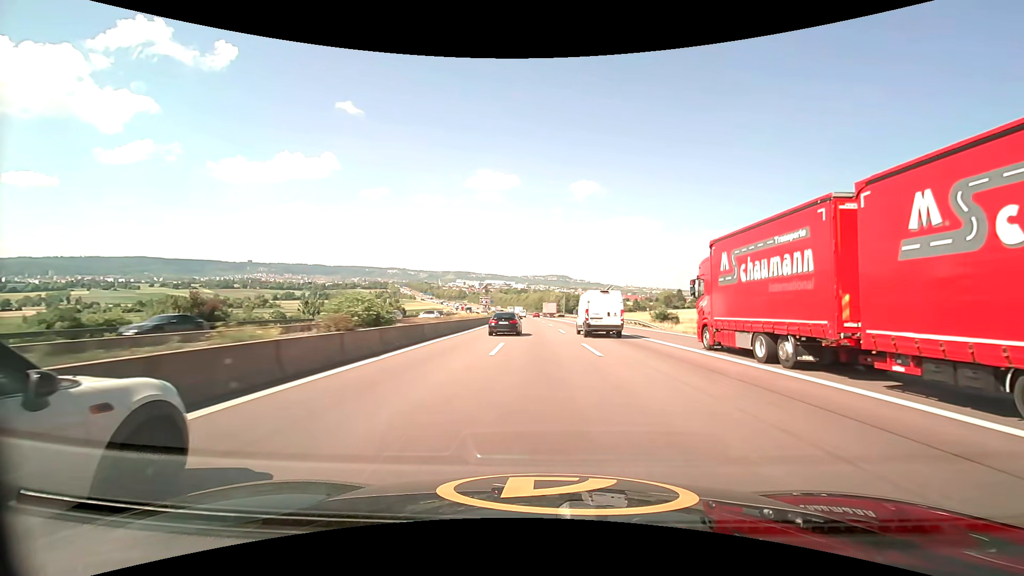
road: motorway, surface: asphalt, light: Day
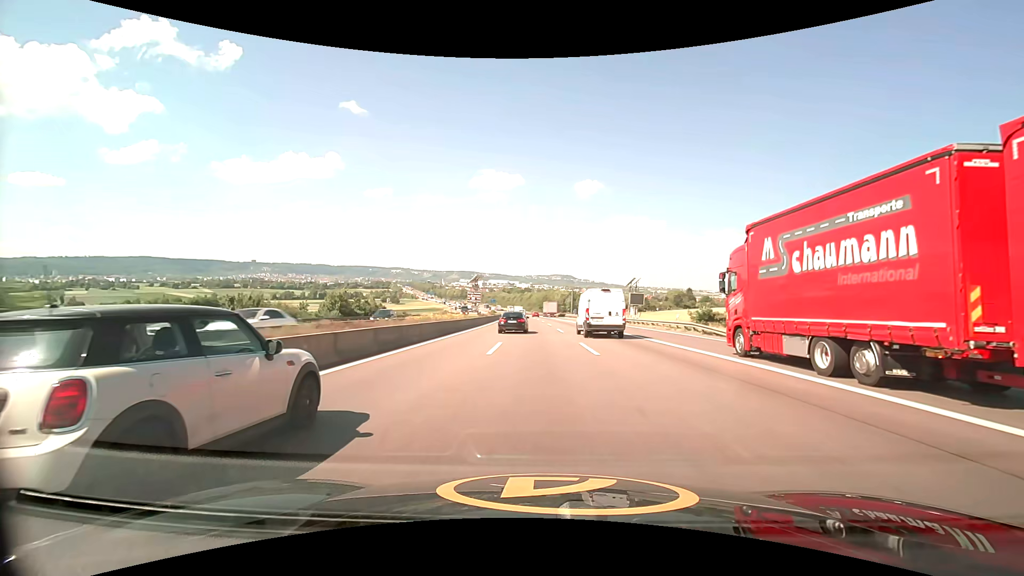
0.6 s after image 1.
(-0.1, +17.9) m; 0°
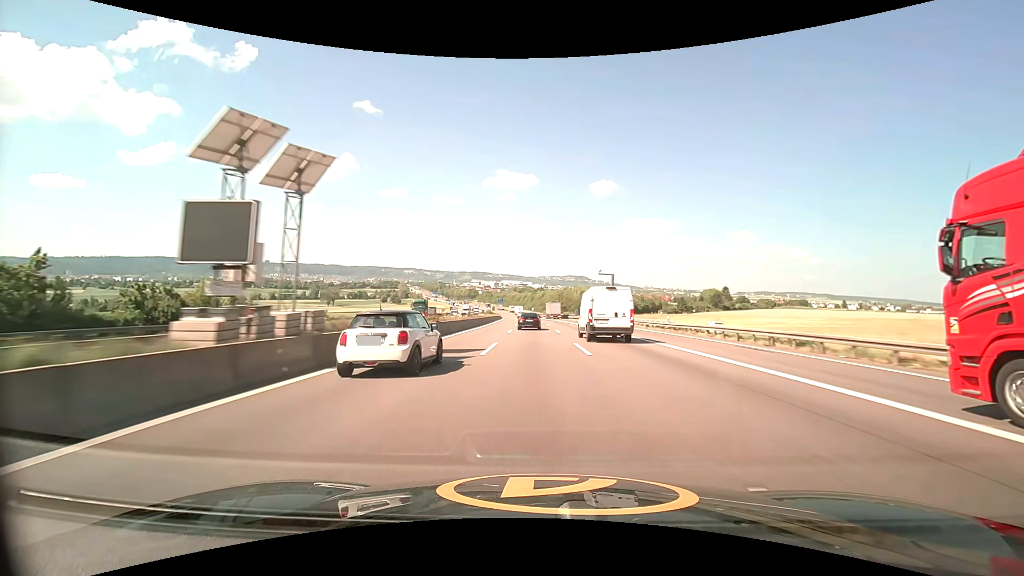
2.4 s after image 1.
(-0.6, +53.6) m; -2°
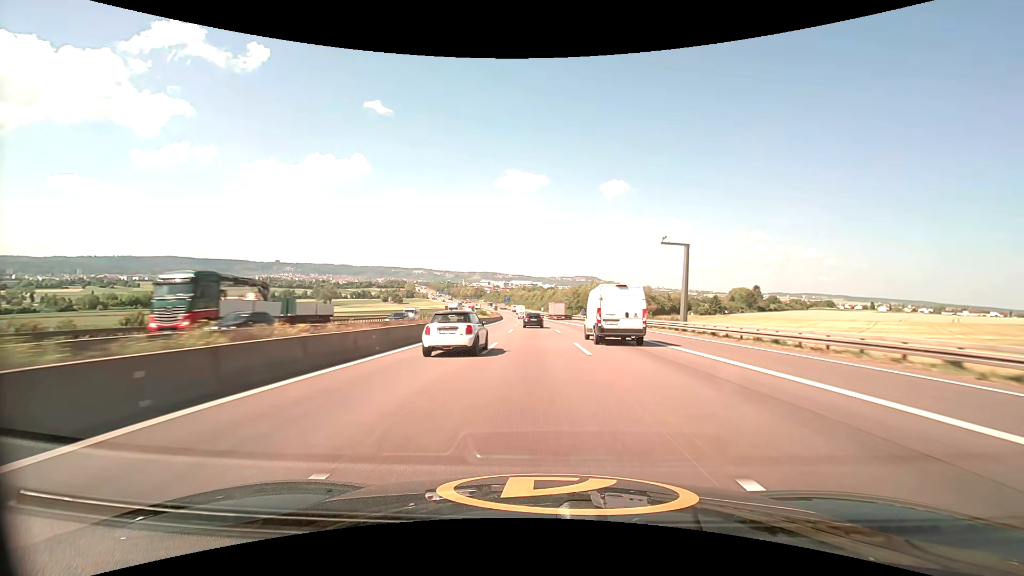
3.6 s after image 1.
(-0.4, +35.7) m; -1°
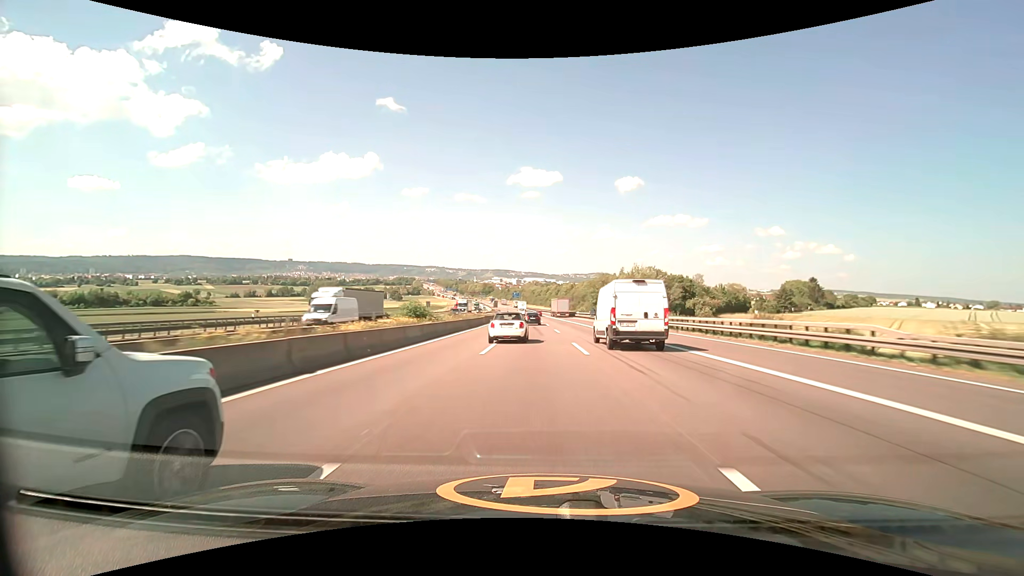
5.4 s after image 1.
(-0.7, +53.5) m; -2°
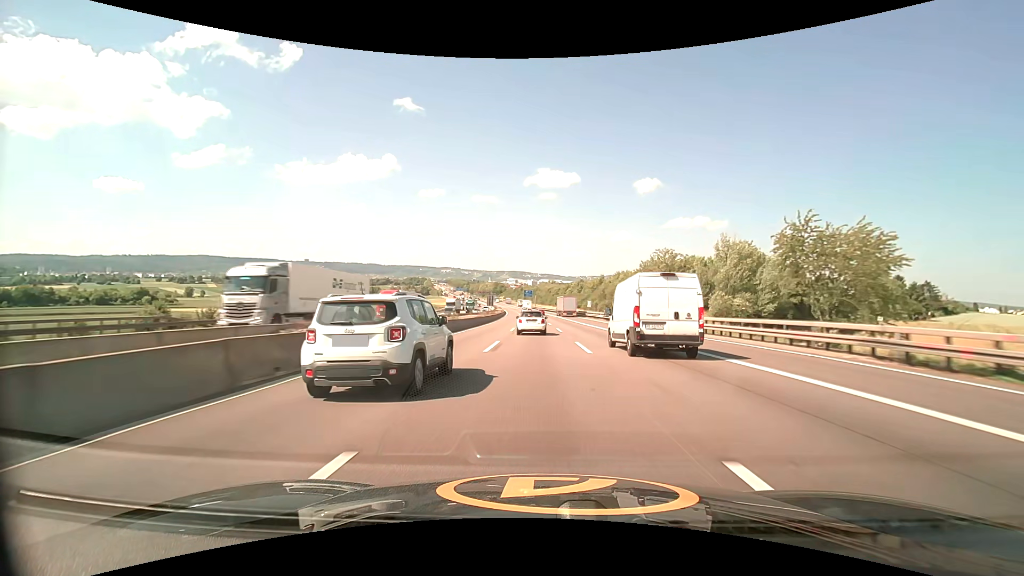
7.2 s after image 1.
(-0.8, +53.6) m; -2°
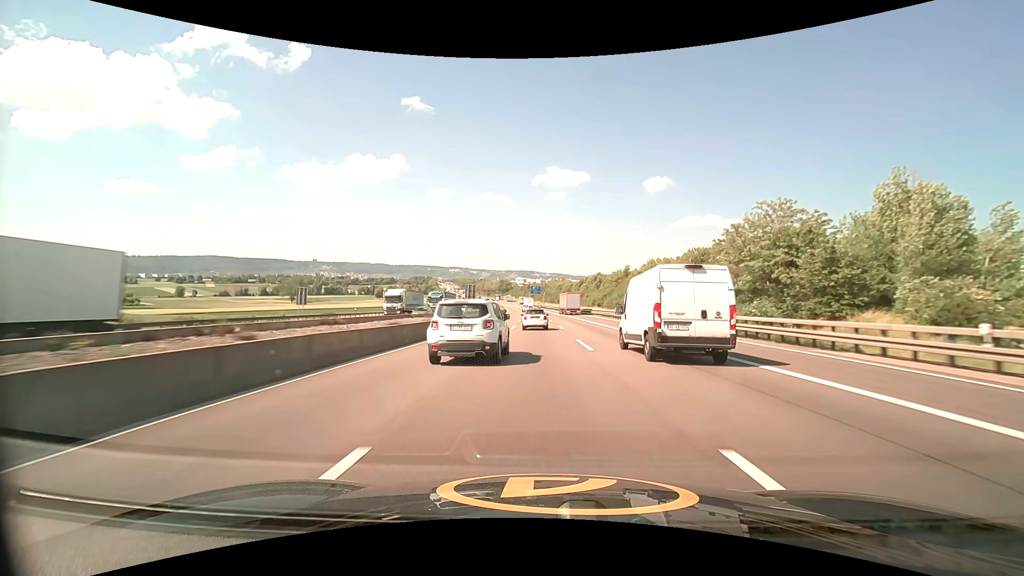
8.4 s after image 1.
(-0.3, +35.7) m; -1°
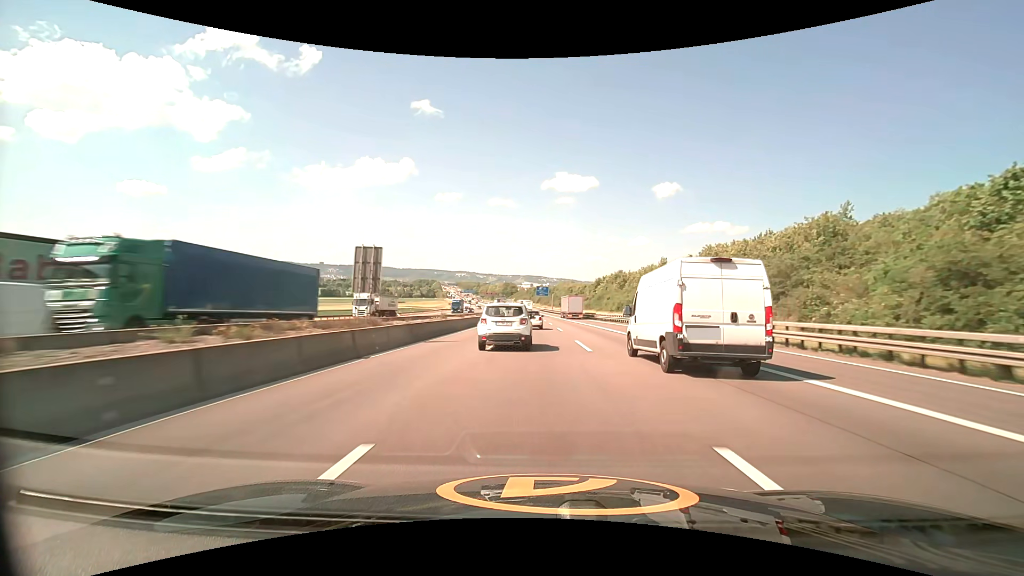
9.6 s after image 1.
(-0.3, +35.8) m; -1°
(0, +10) (0, +20) (0, +30) (0, +40) (-1, +50) (-1, +60) (-1, +70) (-2, +80) (-2, +90) (-2, +100) m
